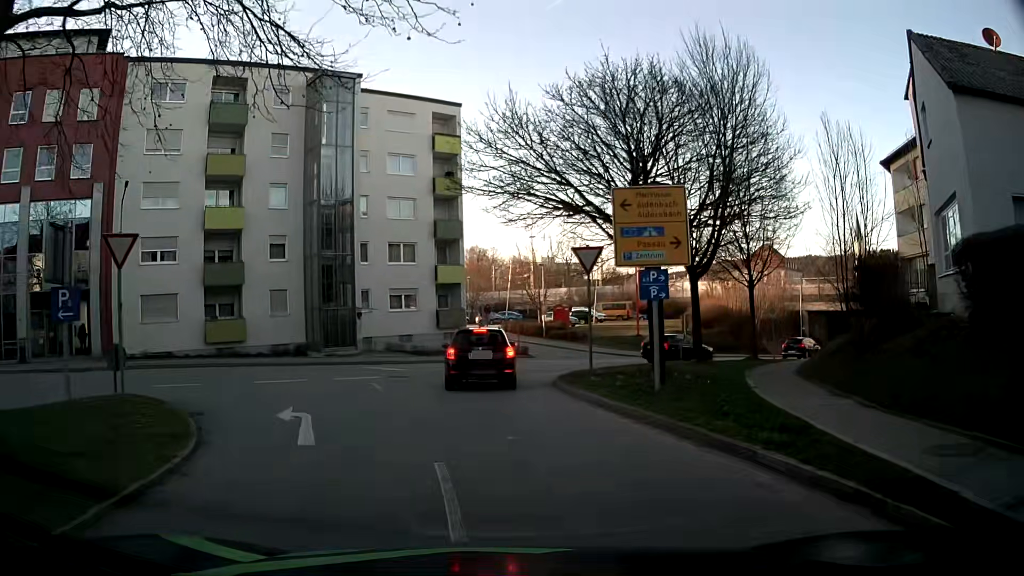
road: tertiary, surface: asphalt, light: Day
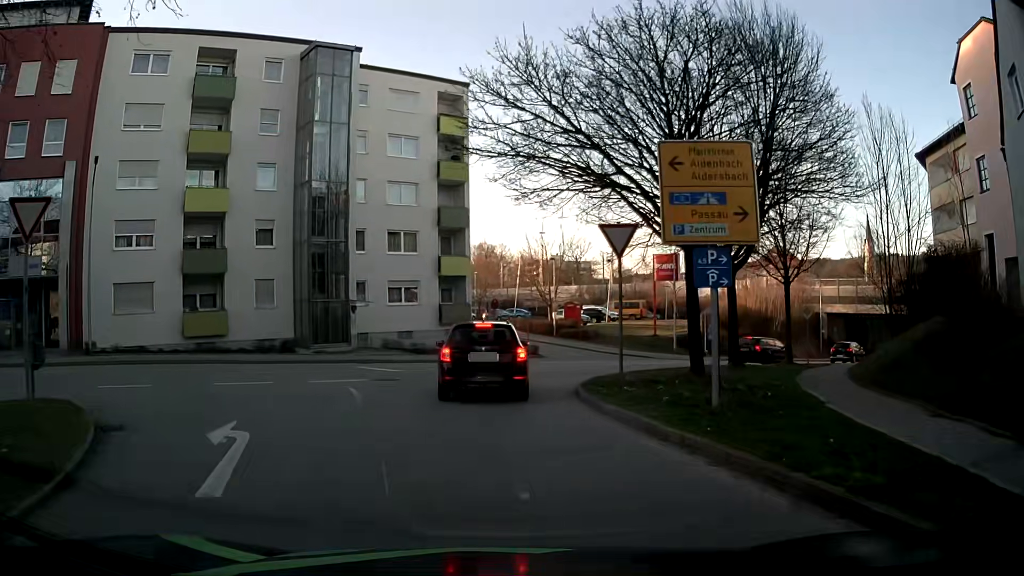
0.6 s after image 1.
(0.0, +3.3) m; 0°
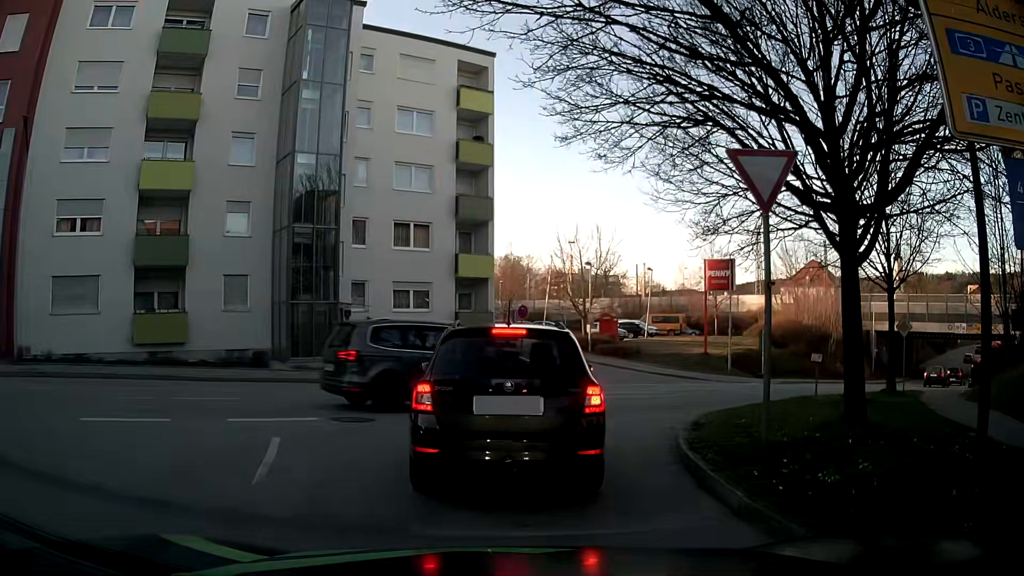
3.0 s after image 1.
(-0.1, +6.2) m; 0°
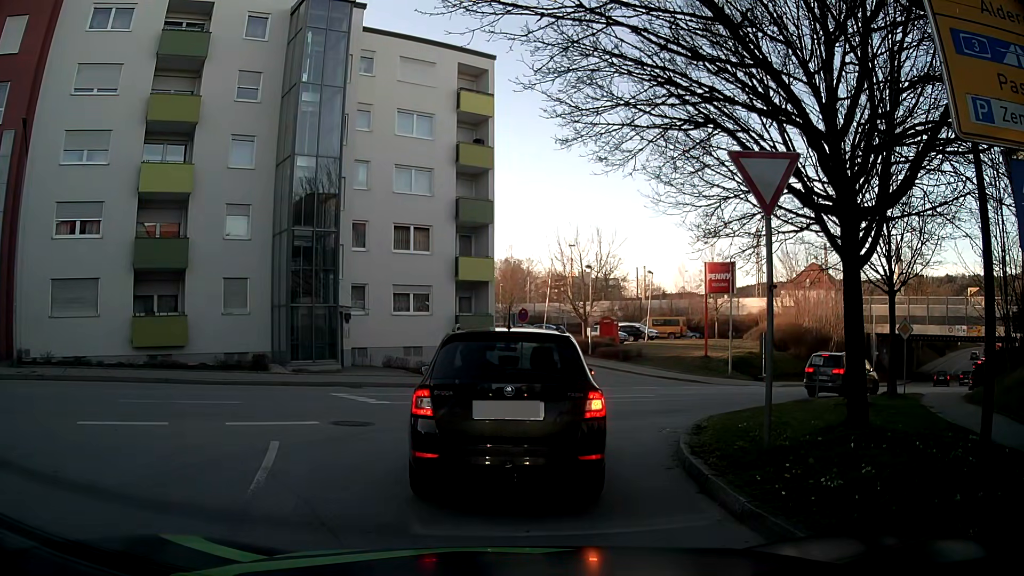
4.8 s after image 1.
(0.0, +0.2) m; 0°
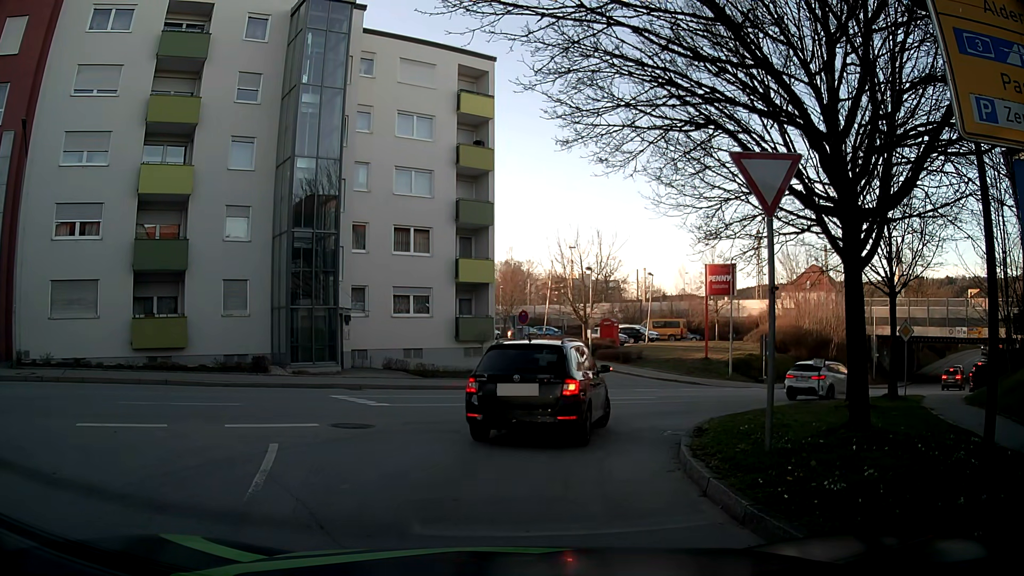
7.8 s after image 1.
(0.0, 0.0) m; 0°
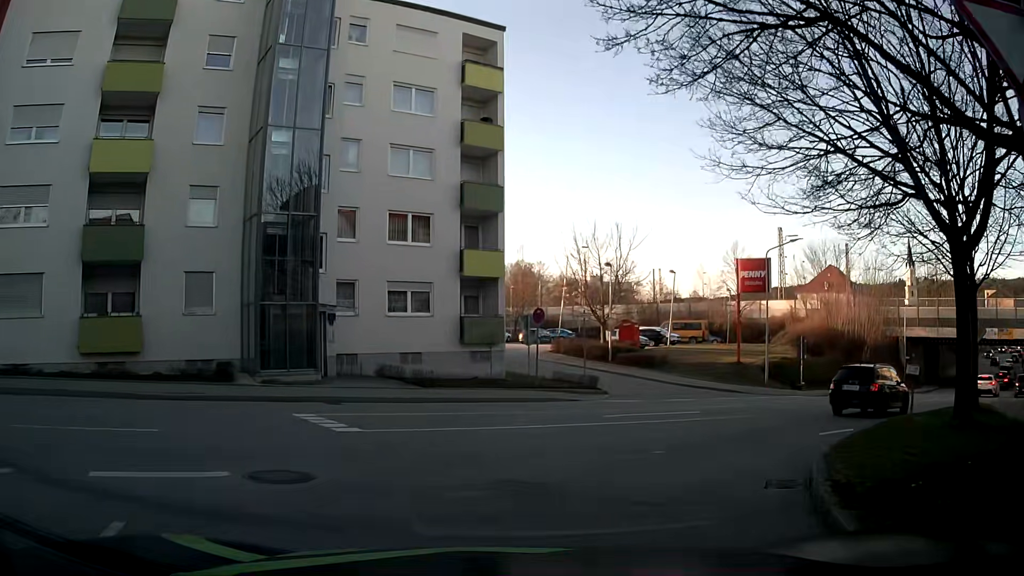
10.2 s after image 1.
(-0.2, +4.4) m; -1°
